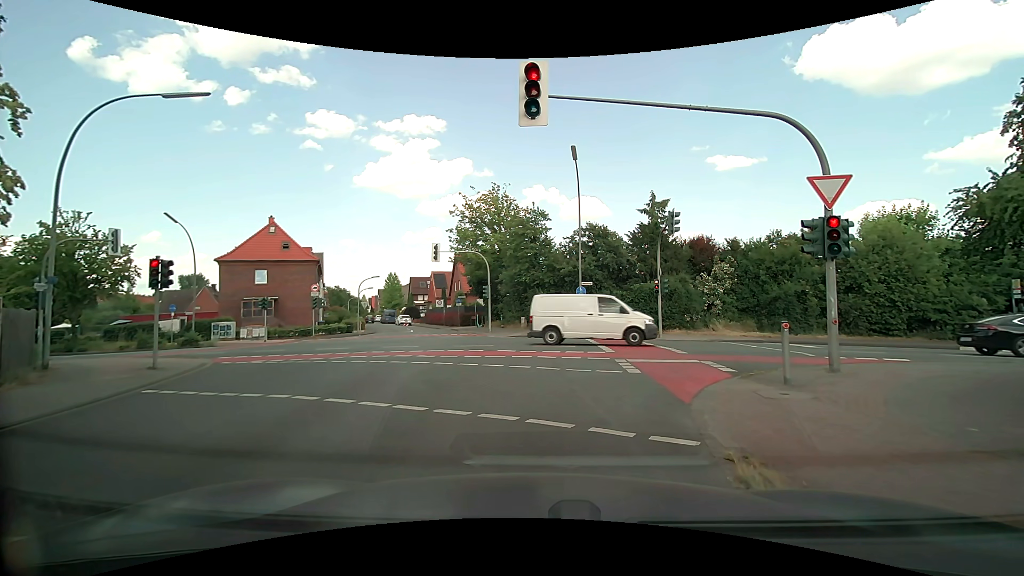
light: Day
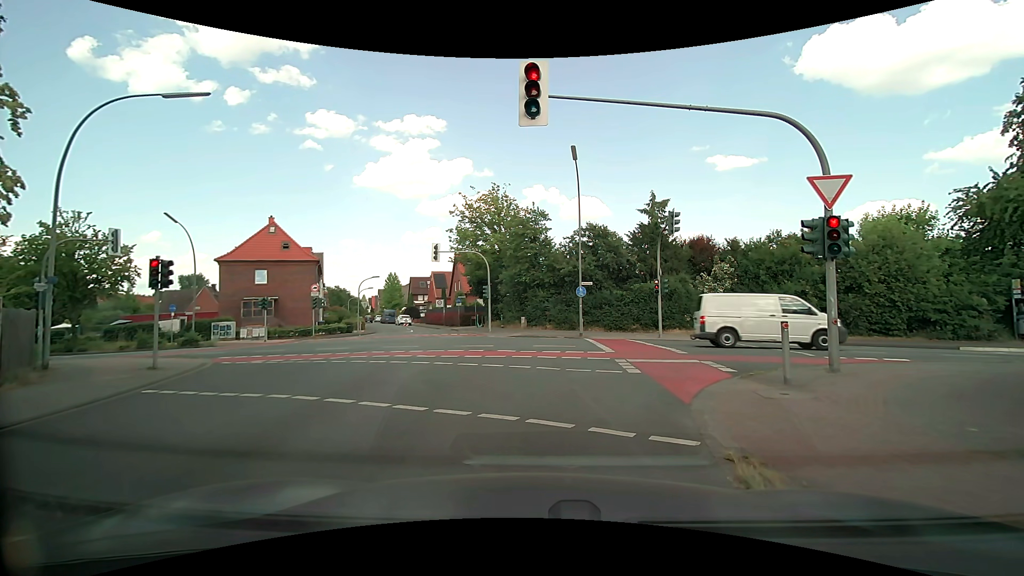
(0.0, 0.0) m; 0°
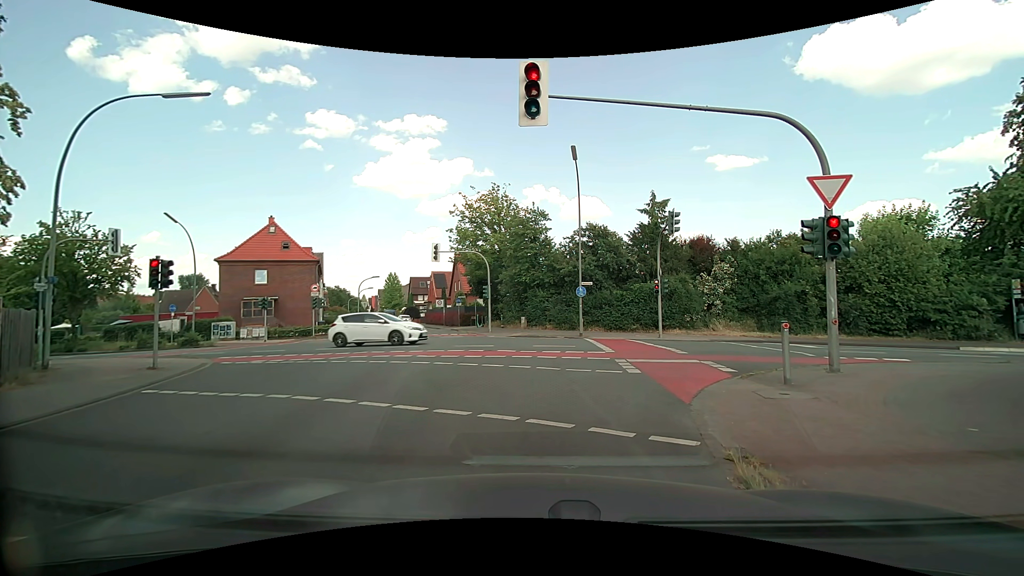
(0.0, 0.0) m; 0°
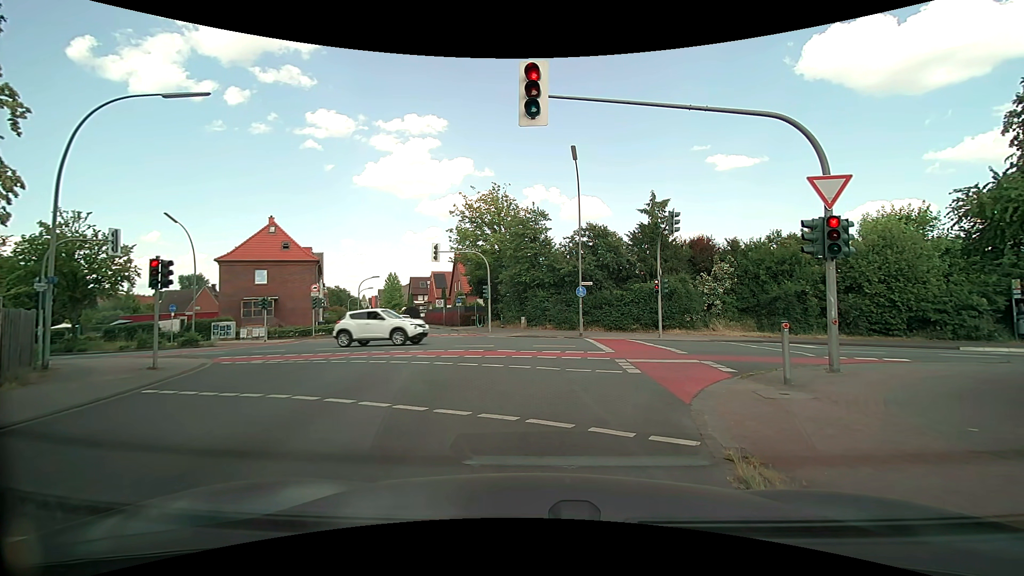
(0.0, 0.0) m; 0°
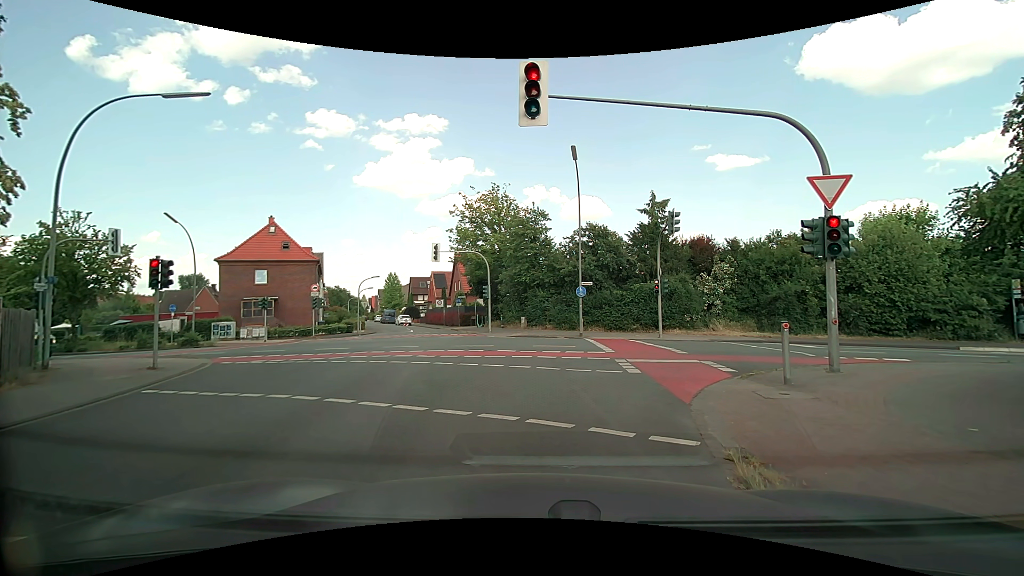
(0.0, 0.0) m; 0°
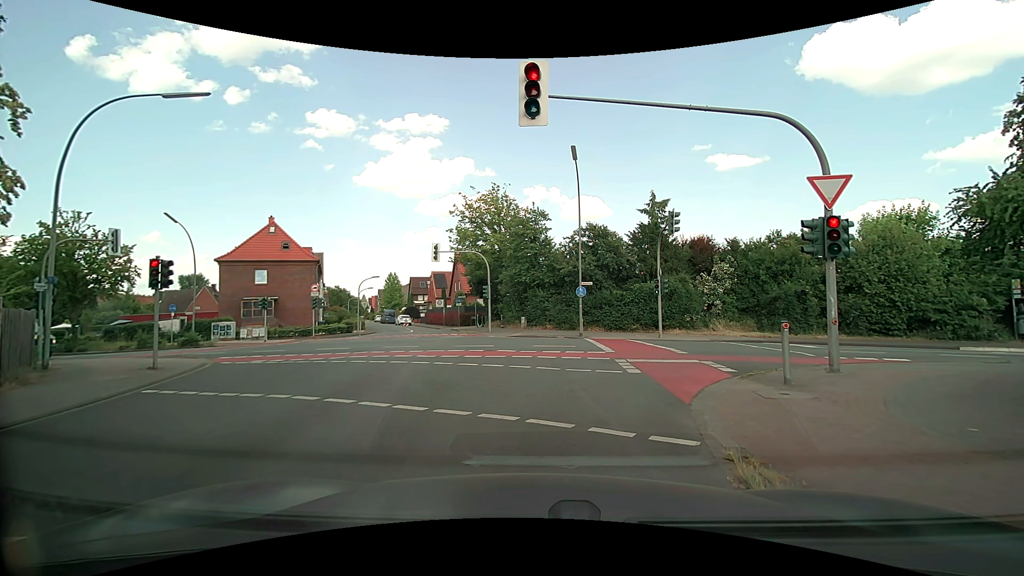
(0.0, 0.0) m; 0°
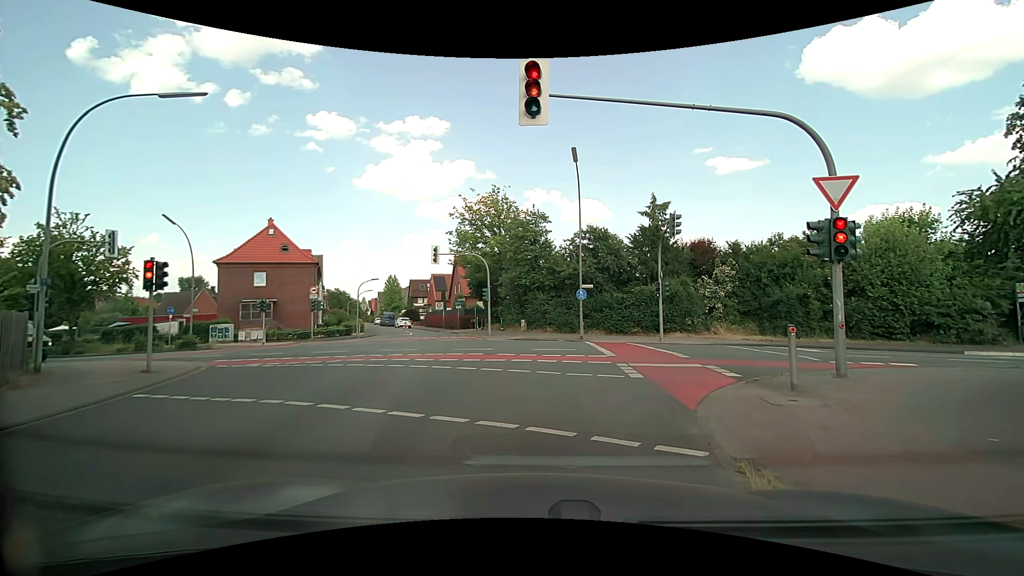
(0.0, +0.2) m; 0°
